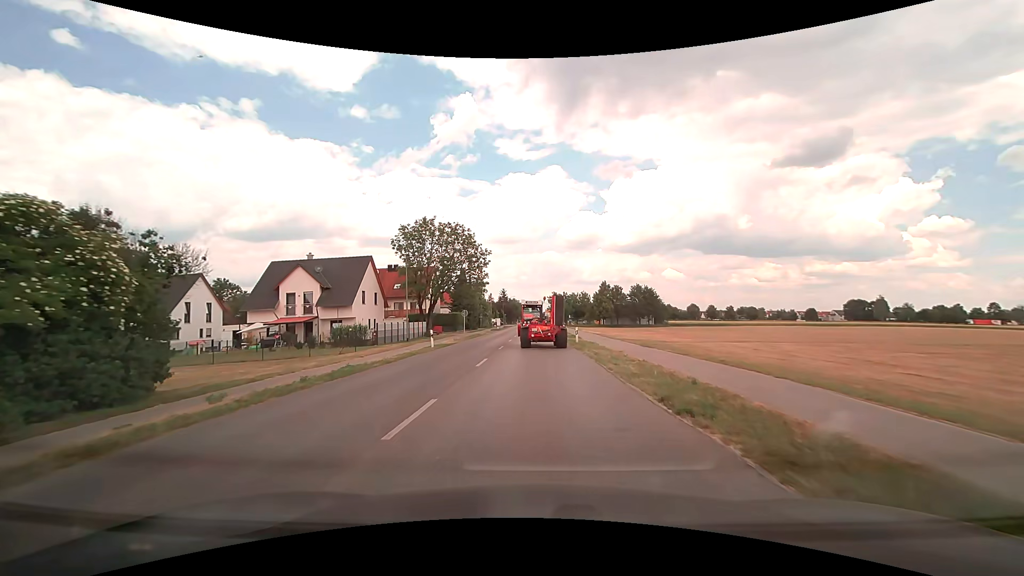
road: tertiary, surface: asphalt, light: Day
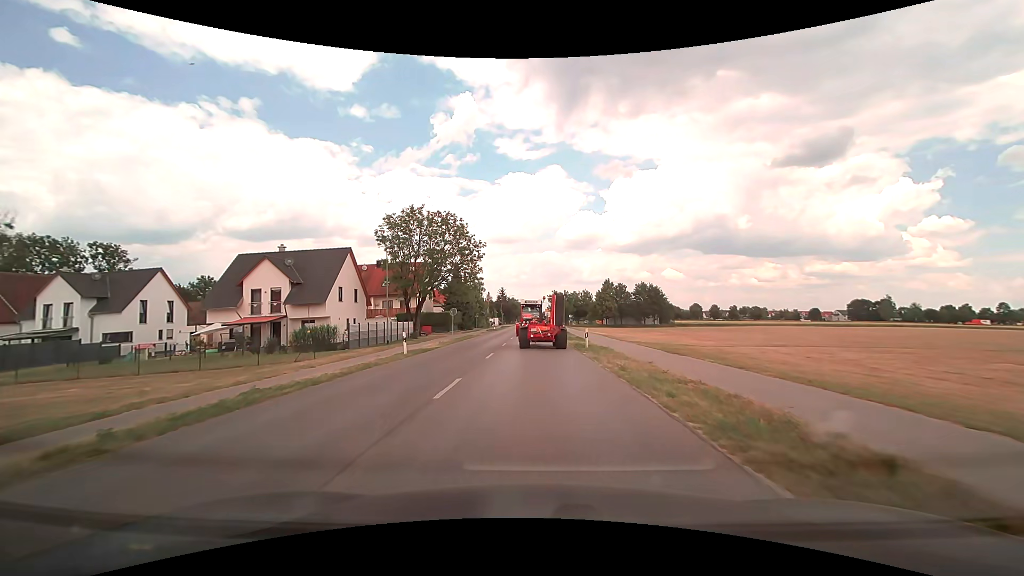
(0.0, +6.0) m; 0°
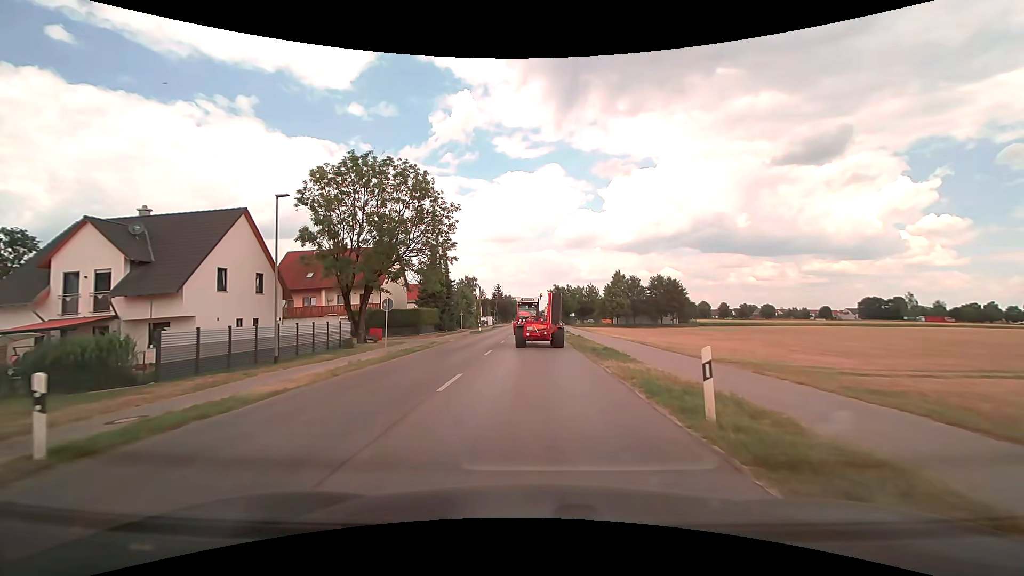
(+0.1, +17.1) m; 0°
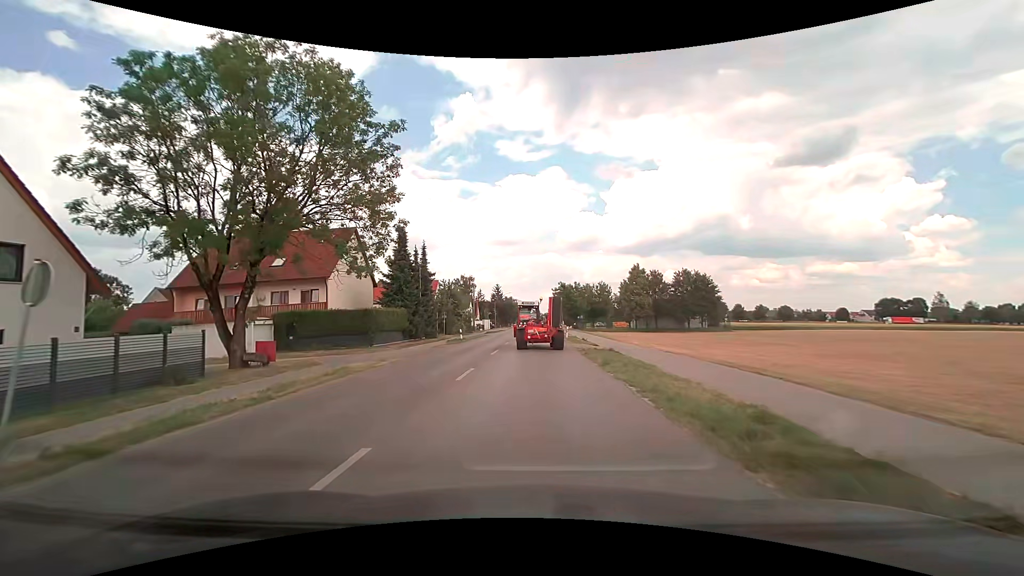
(0.0, +15.9) m; -1°
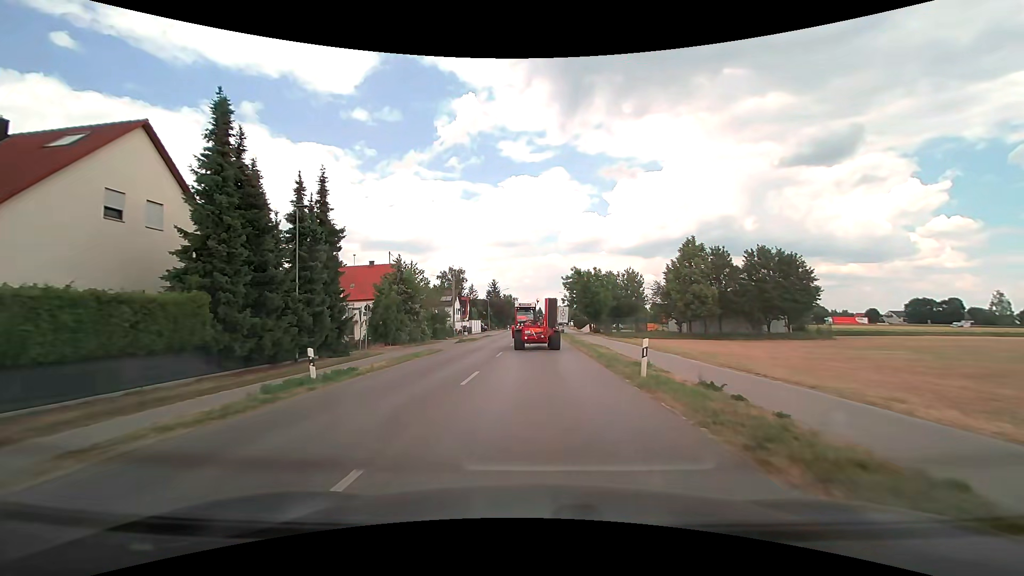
(0.0, +27.8) m; 0°
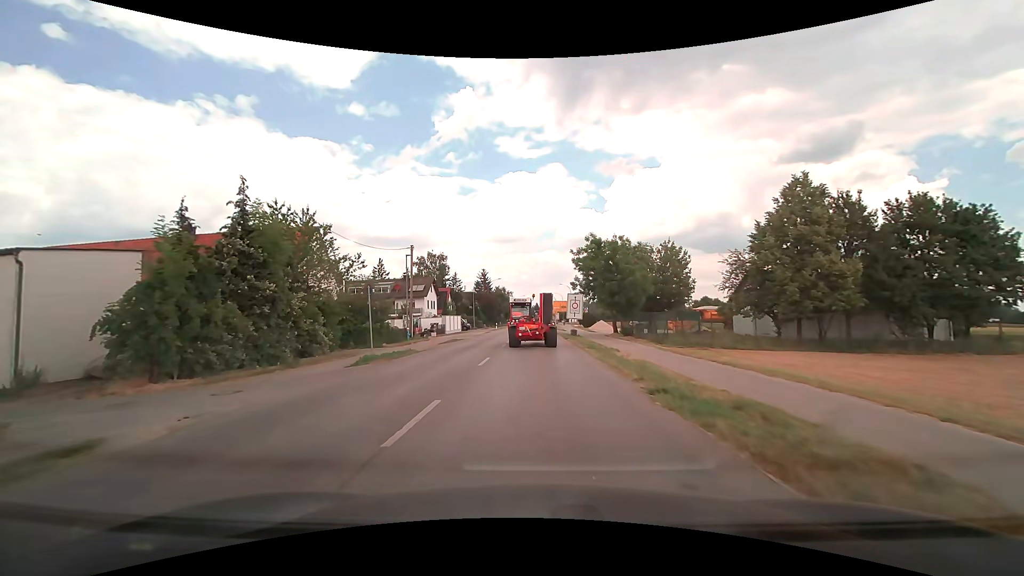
(0.0, +23.4) m; 0°
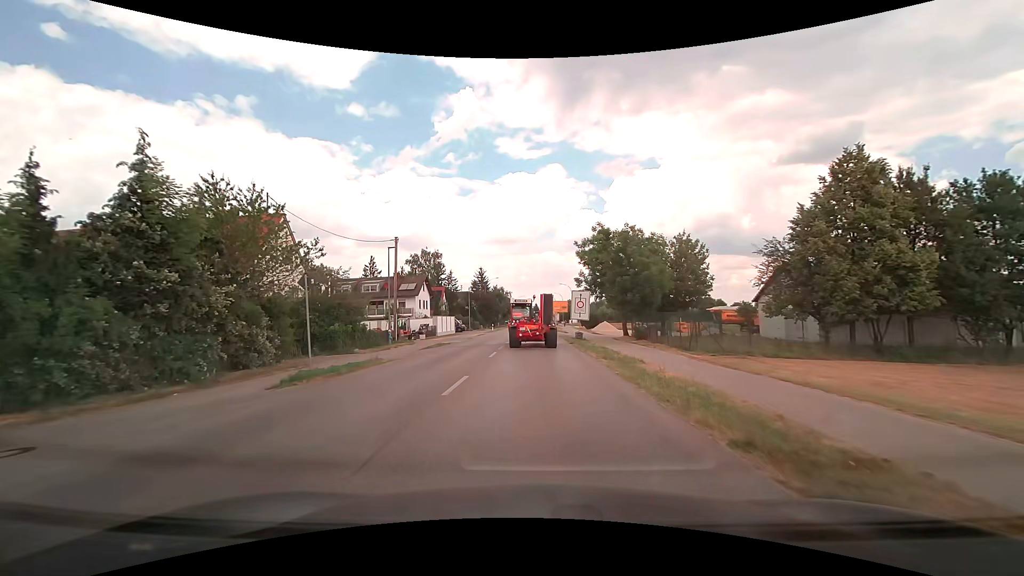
(0.0, +5.4) m; 0°
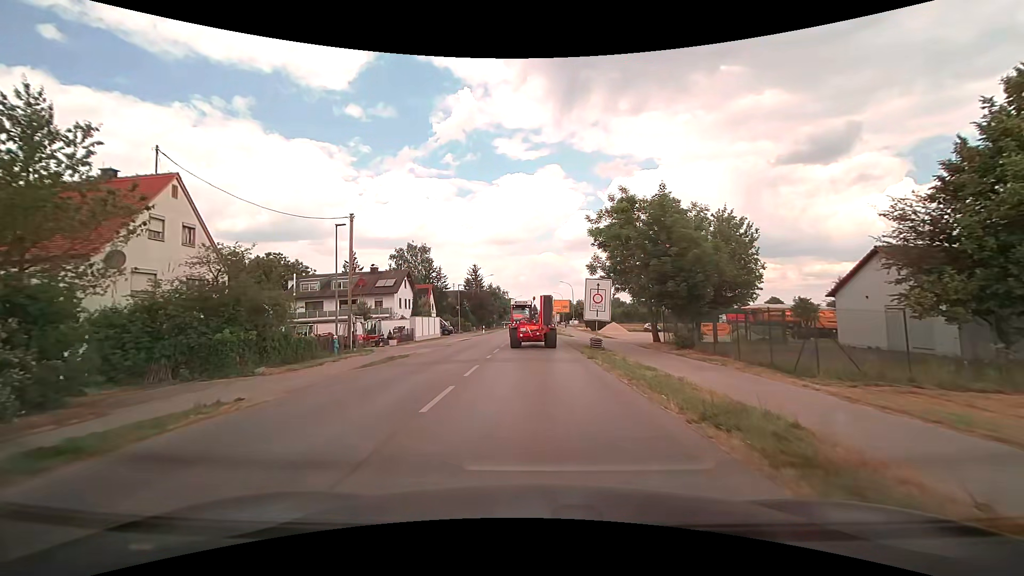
(0.0, +10.5) m; 0°
(0, +10) (0, +20) (0, +30) (0, +40) (0, +50) (-1, +60) (-1, +70) (0, +80) (0, +90) (0, +100) m
